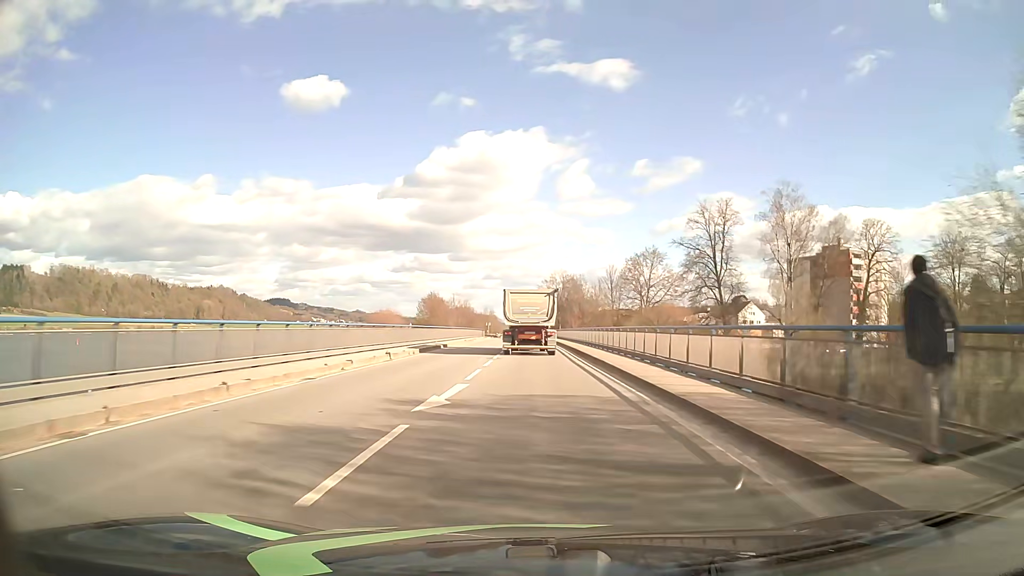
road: primary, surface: asphalt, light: Day
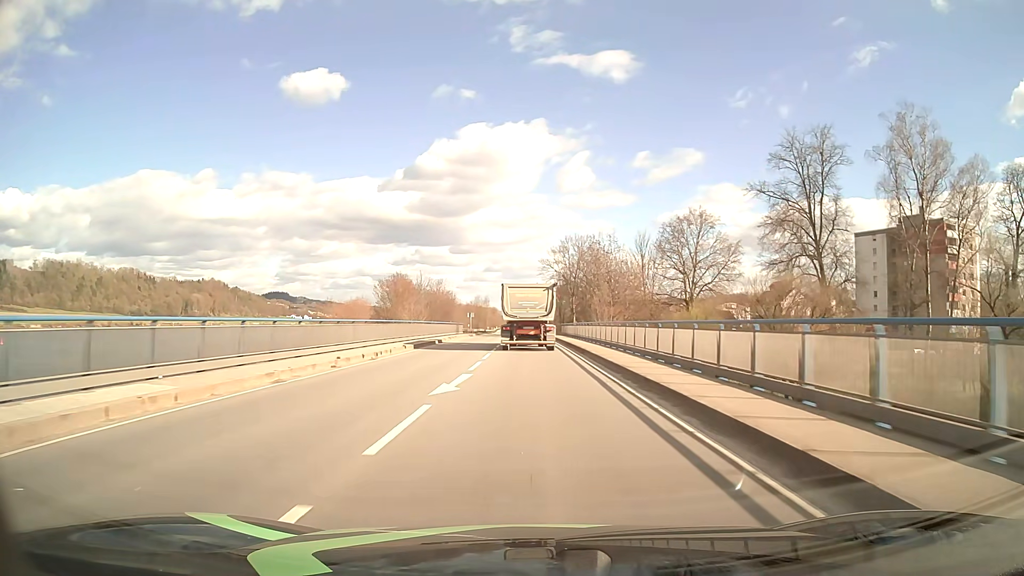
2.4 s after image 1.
(-0.1, +40.2) m; 0°
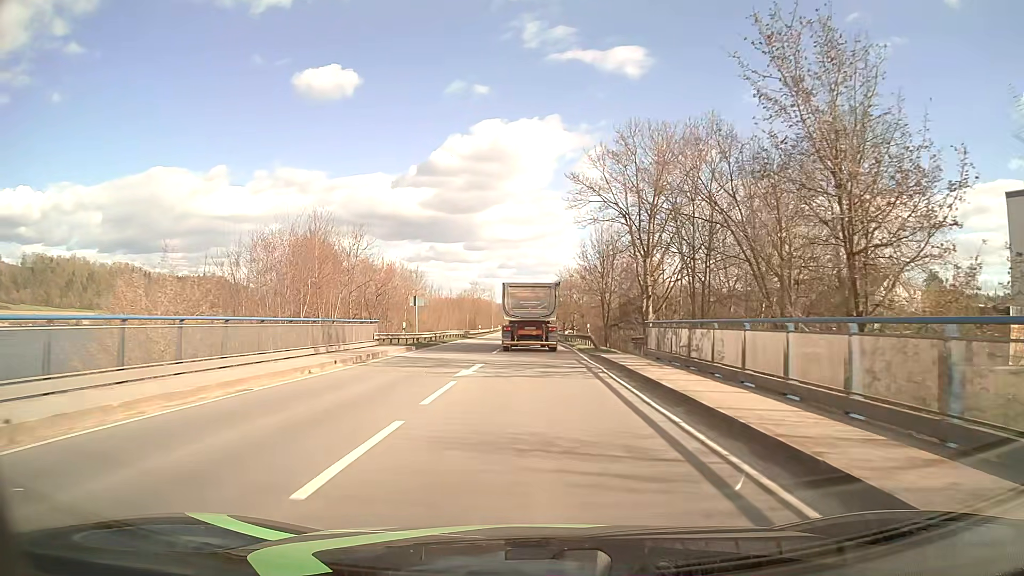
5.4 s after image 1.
(-0.4, +50.0) m; -1°
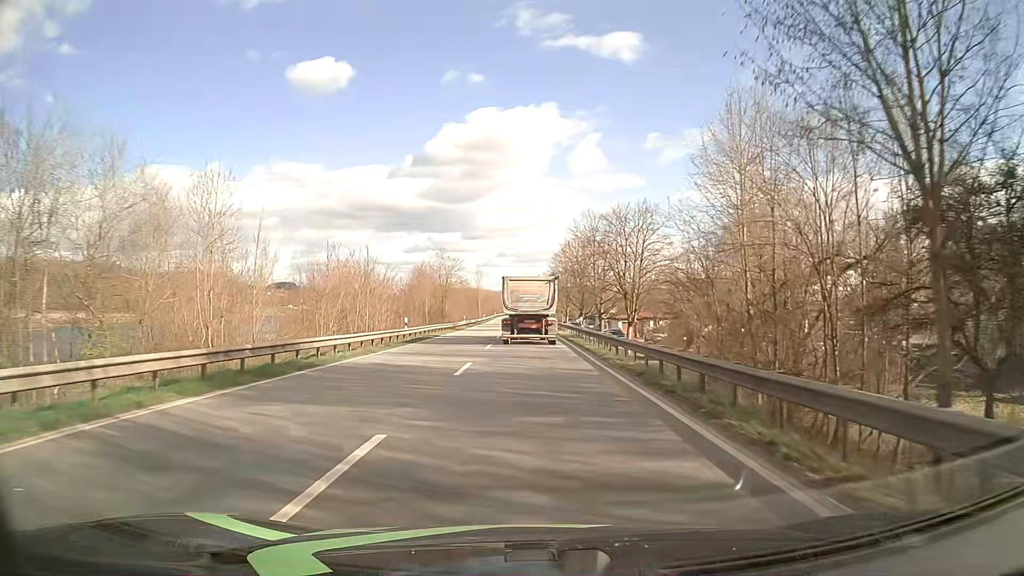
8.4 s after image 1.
(0.0, +49.9) m; 0°
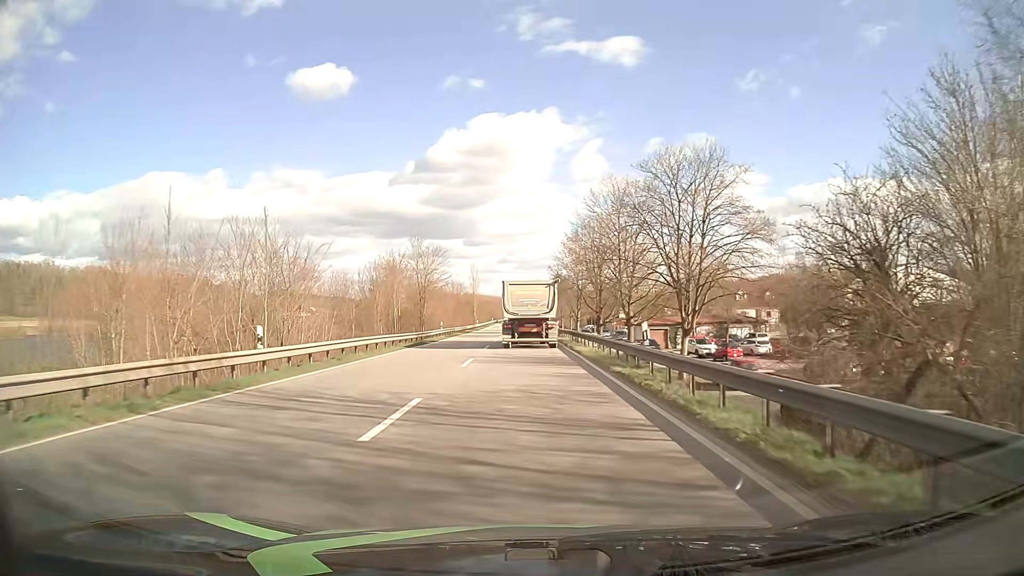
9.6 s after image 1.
(-0.1, +20.2) m; 0°
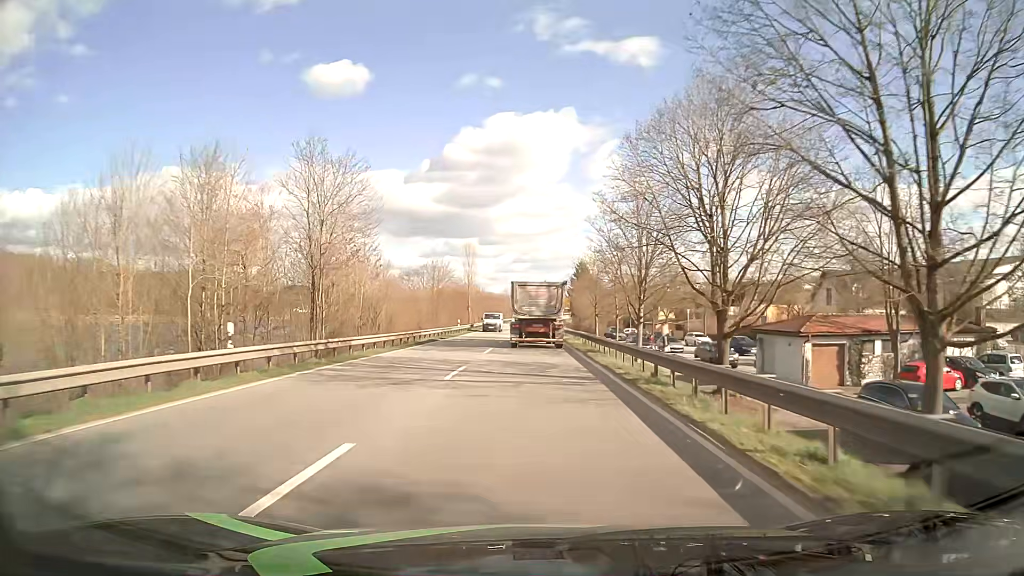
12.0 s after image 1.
(-0.5, +40.4) m; -2°
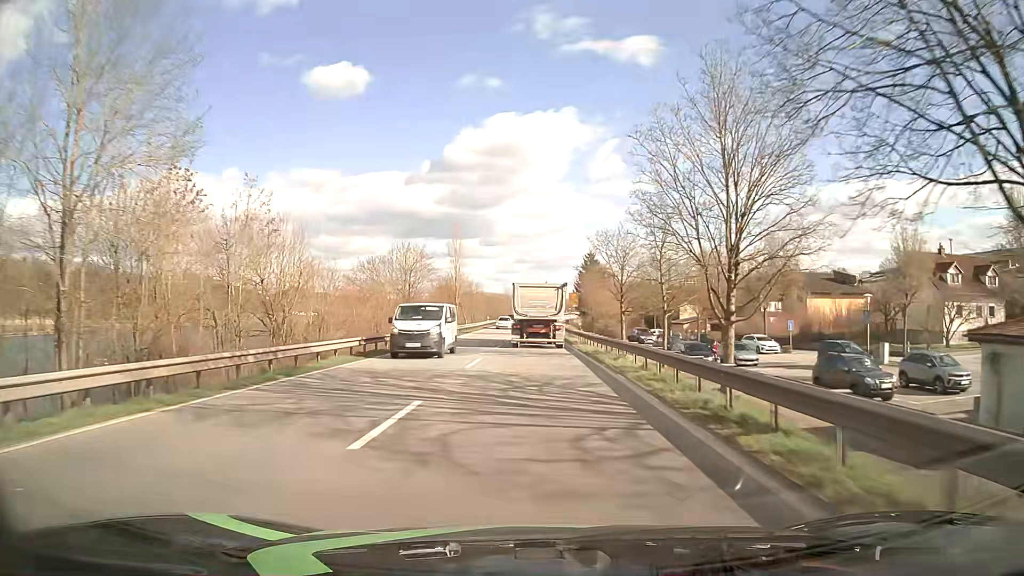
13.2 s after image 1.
(+0.1, +20.2) m; 0°
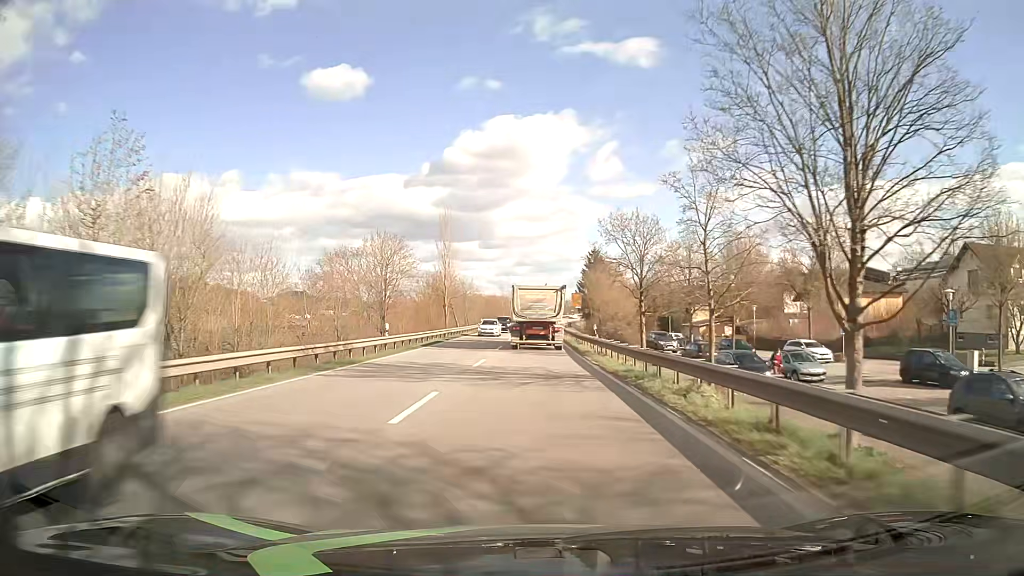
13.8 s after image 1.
(0.0, +10.2) m; 0°
(0, +10) (0, +20) (0, +30) (0, +40) (0, +50) (0, +60) (0, +70) (0, +80) (+1, +90) (+1, +100) m
